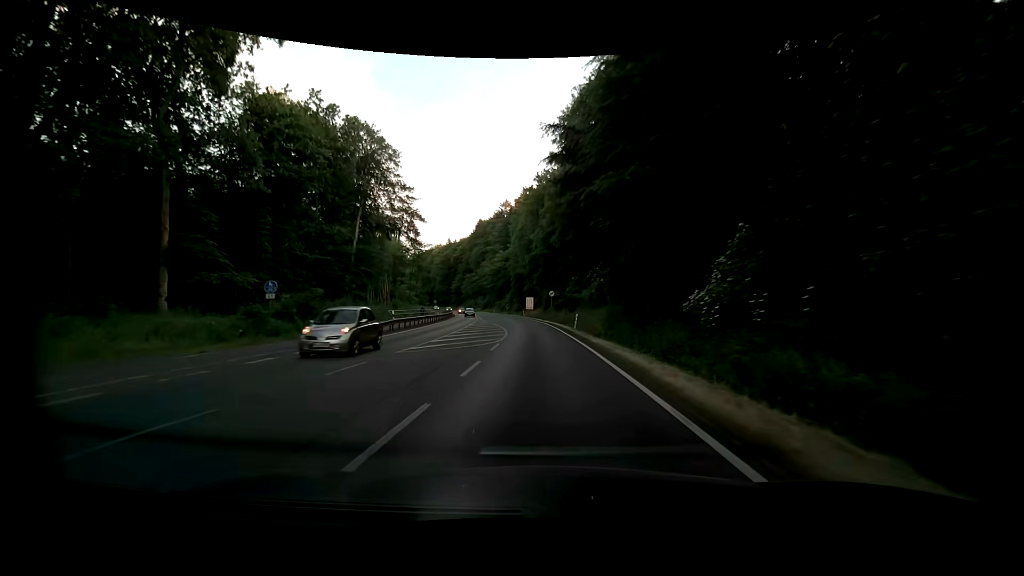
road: primary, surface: asphalt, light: Day
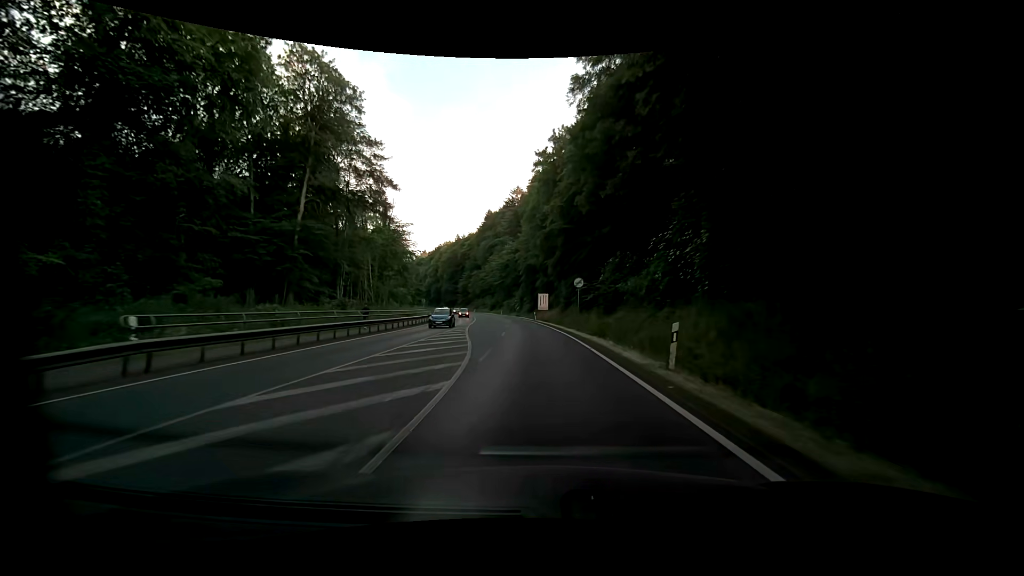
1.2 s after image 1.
(-0.2, +22.1) m; -1°
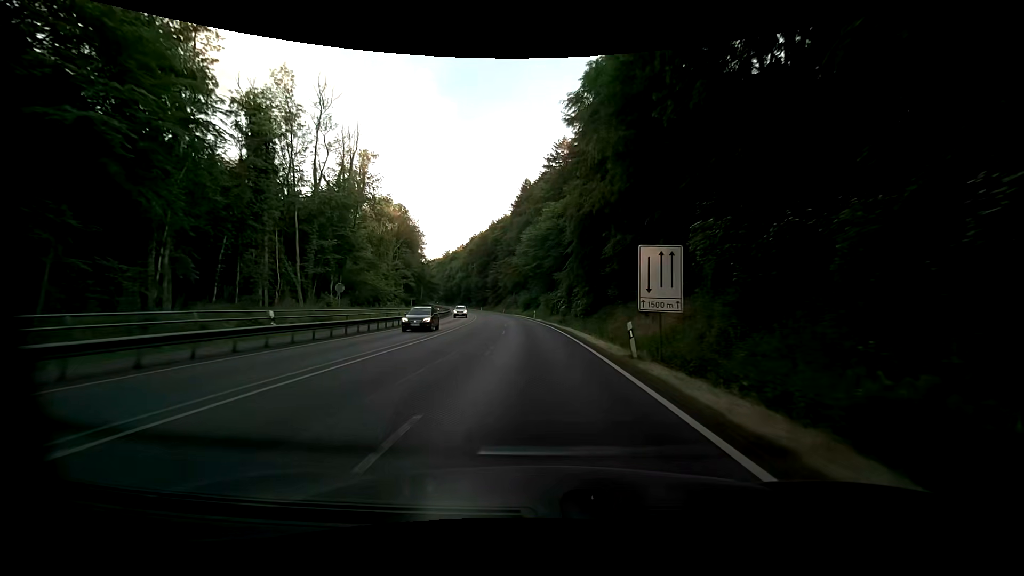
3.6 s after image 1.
(-2.5, +47.1) m; -6°
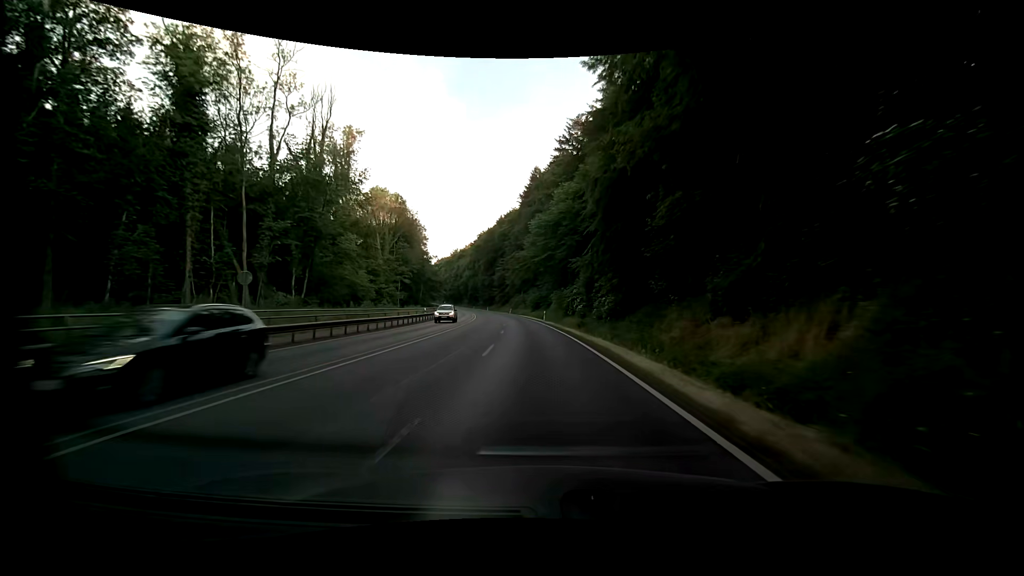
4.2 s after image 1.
(0.0, +12.4) m; -1°
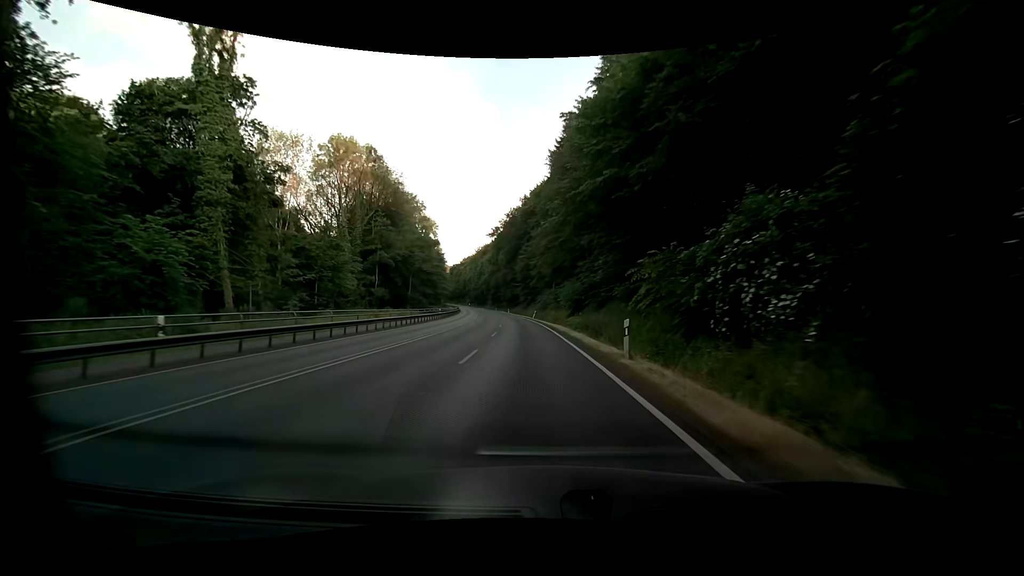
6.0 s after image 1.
(-1.1, +38.3) m; -4°
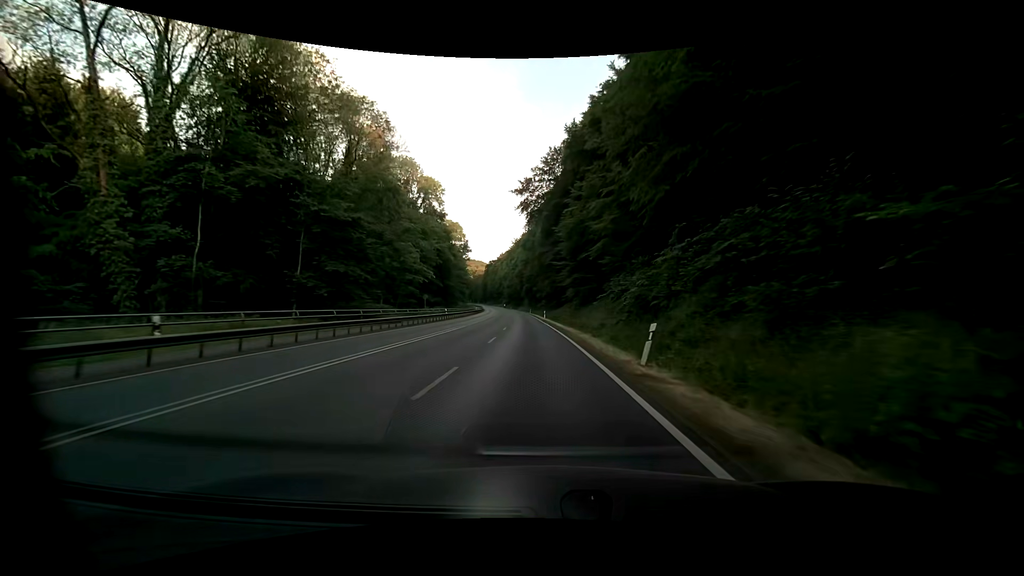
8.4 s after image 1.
(-2.7, +53.6) m; -5°
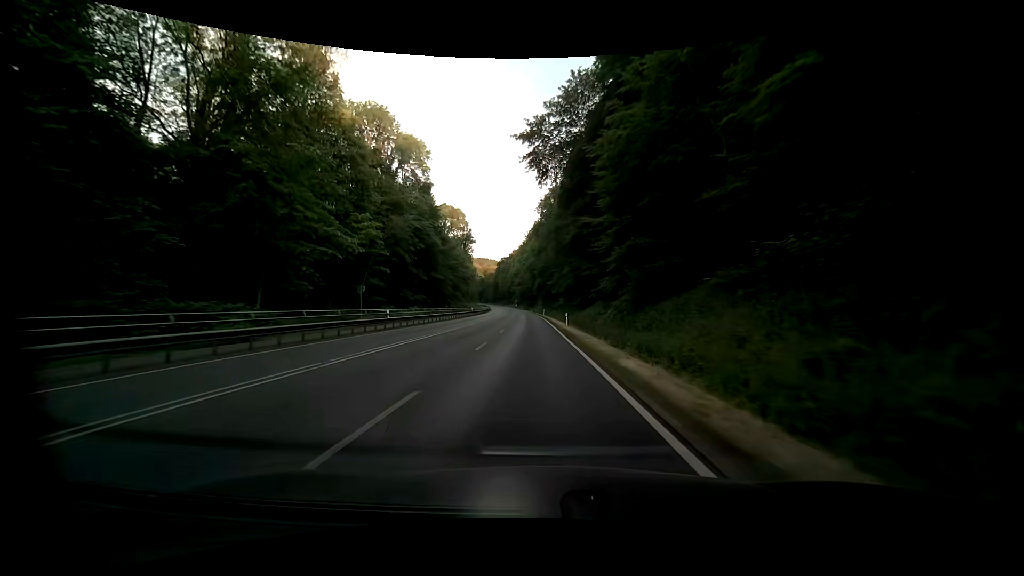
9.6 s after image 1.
(-0.4, +27.7) m; -2°
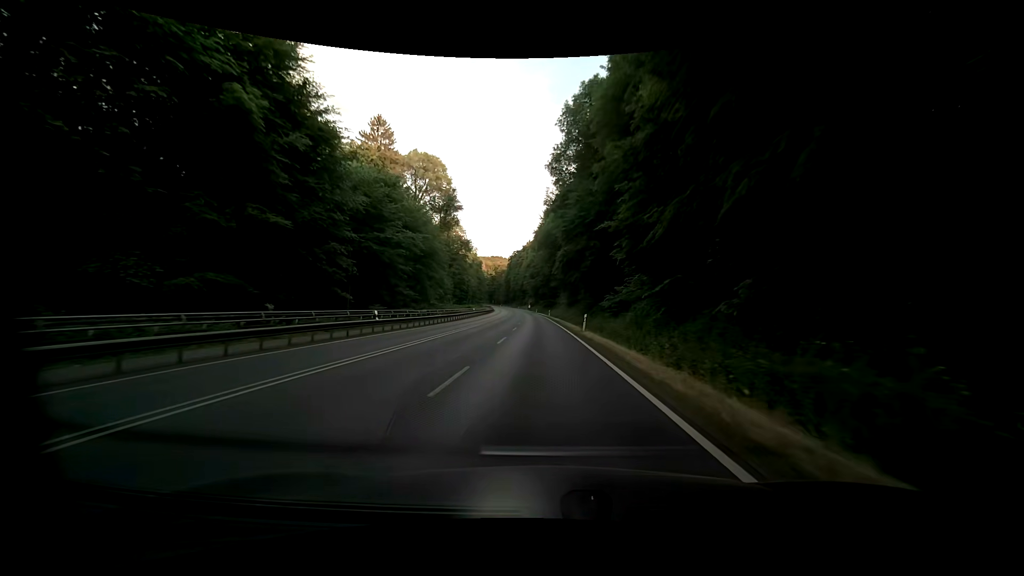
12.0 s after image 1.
(-1.3, +56.8) m; -3°
(0, +10) (0, +20) (0, +30) (0, +40) (0, +50) (0, +60) (-1, +70) (-1, +80) (-1, +90) (-2, +100) m
